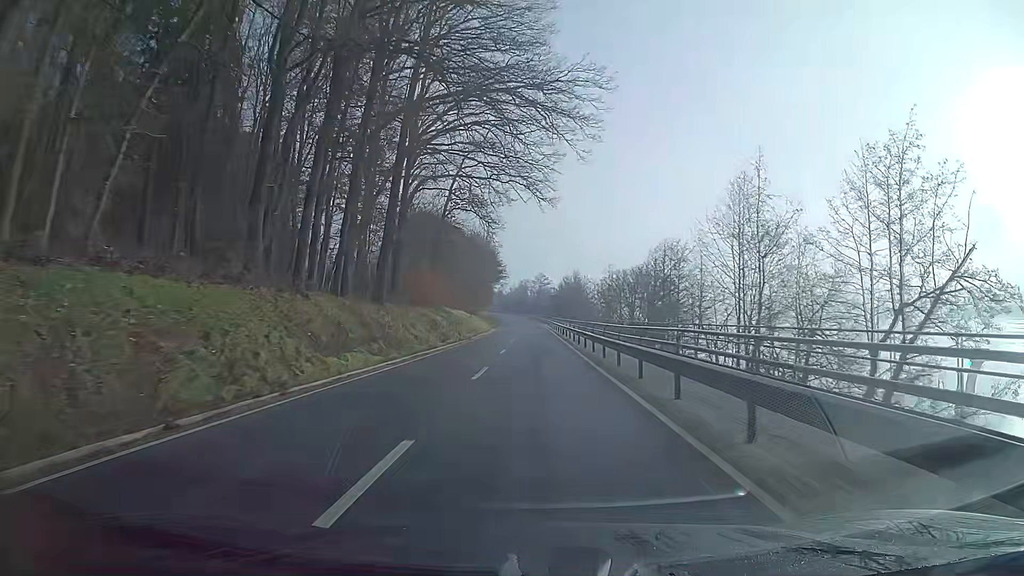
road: secondary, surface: asphalt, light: Day
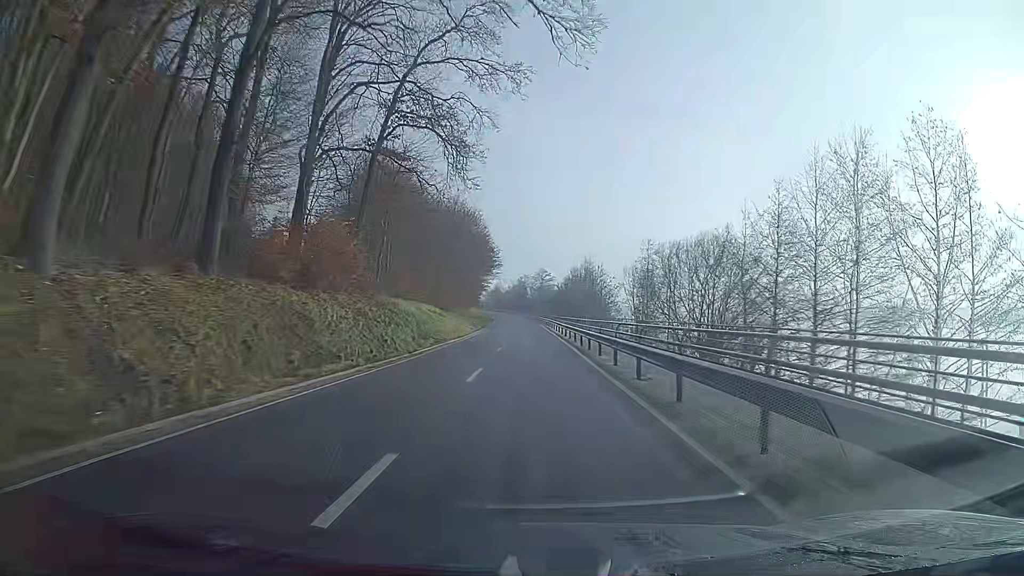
(+0.1, +24.8) m; 0°
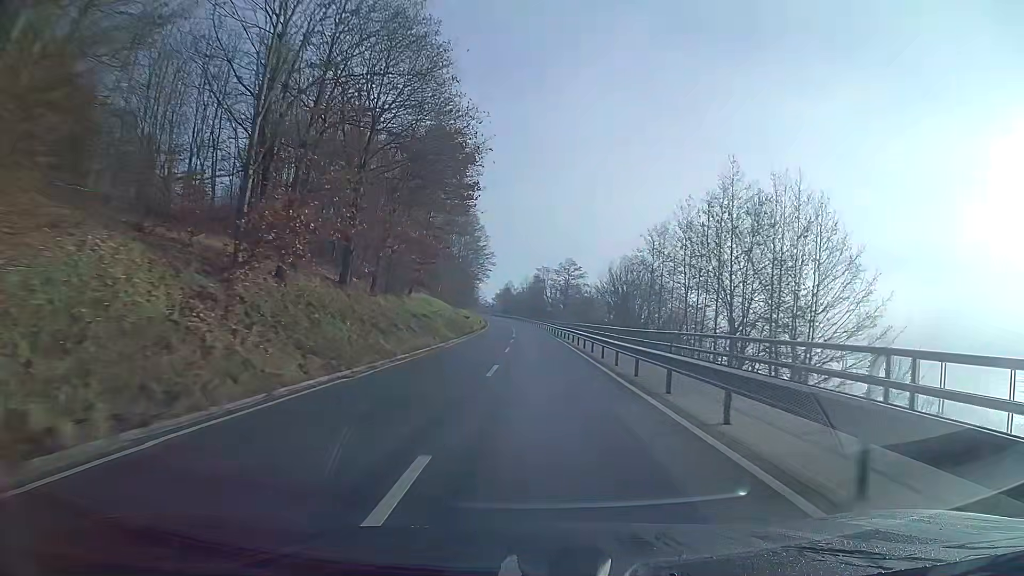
(-1.0, +62.2) m; -1°
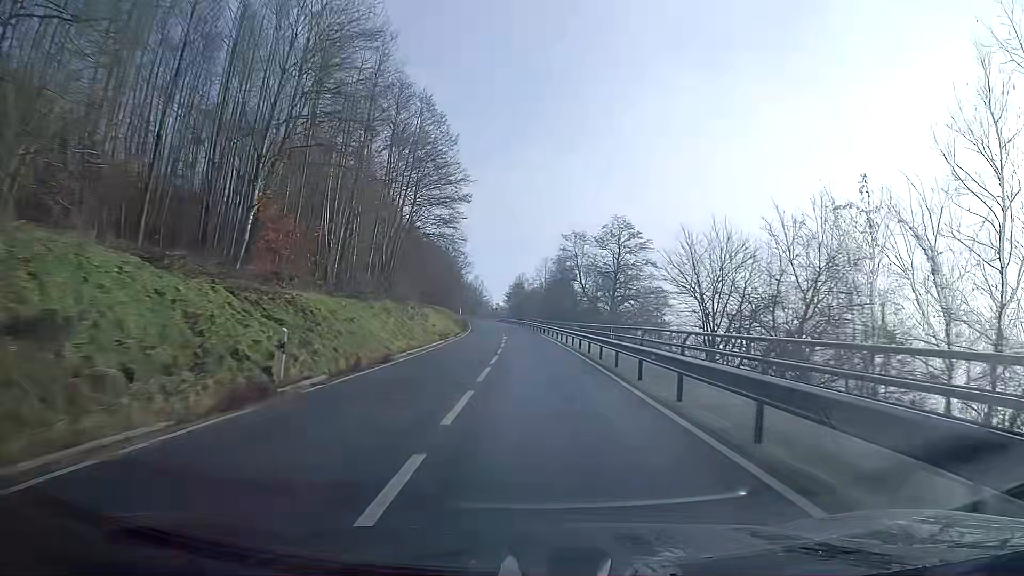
(-0.9, +61.9) m; -2°
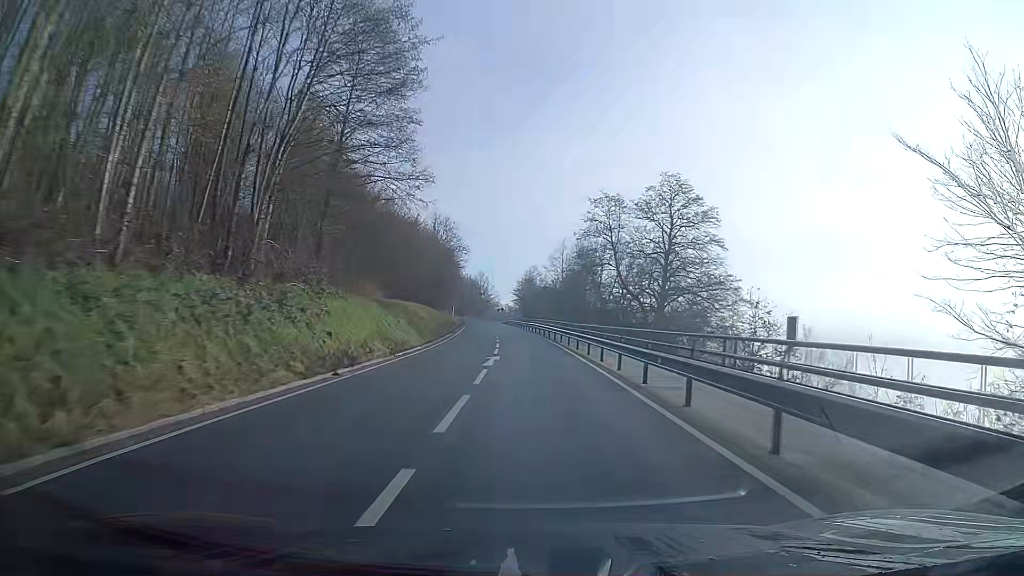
(-0.2, +24.7) m; -1°
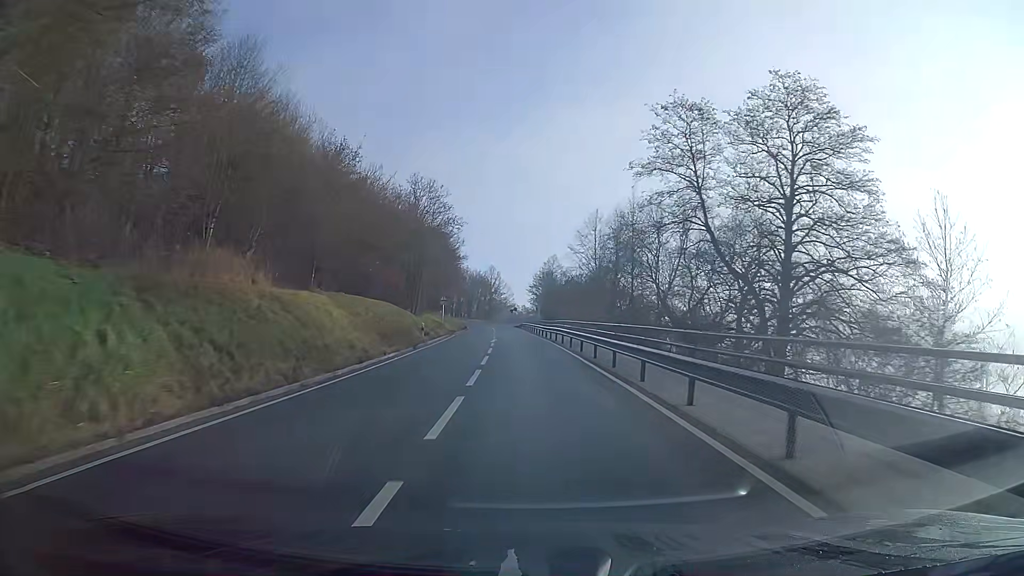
(-0.4, +24.6) m; -2°
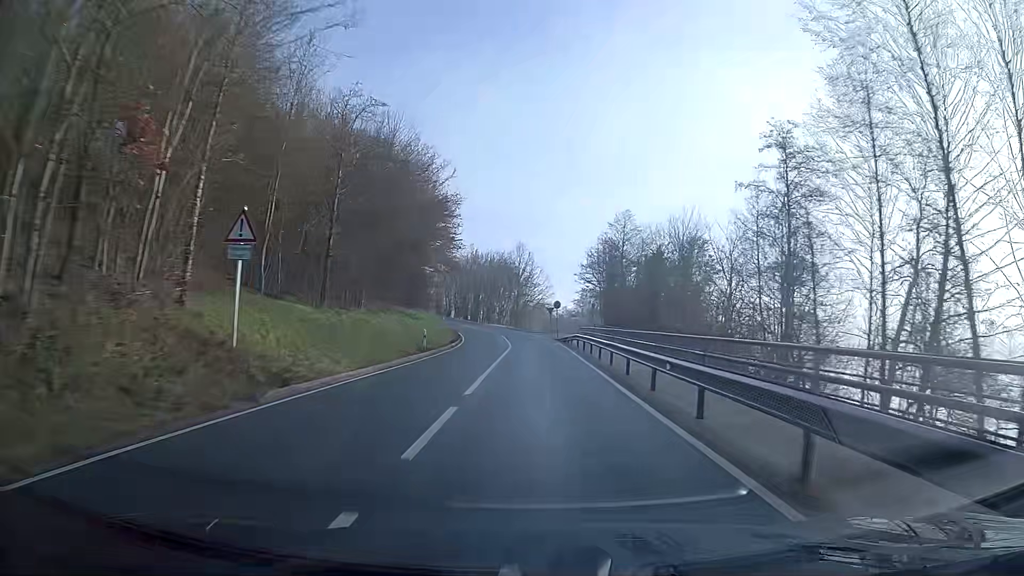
(-1.3, +49.0) m; -3°
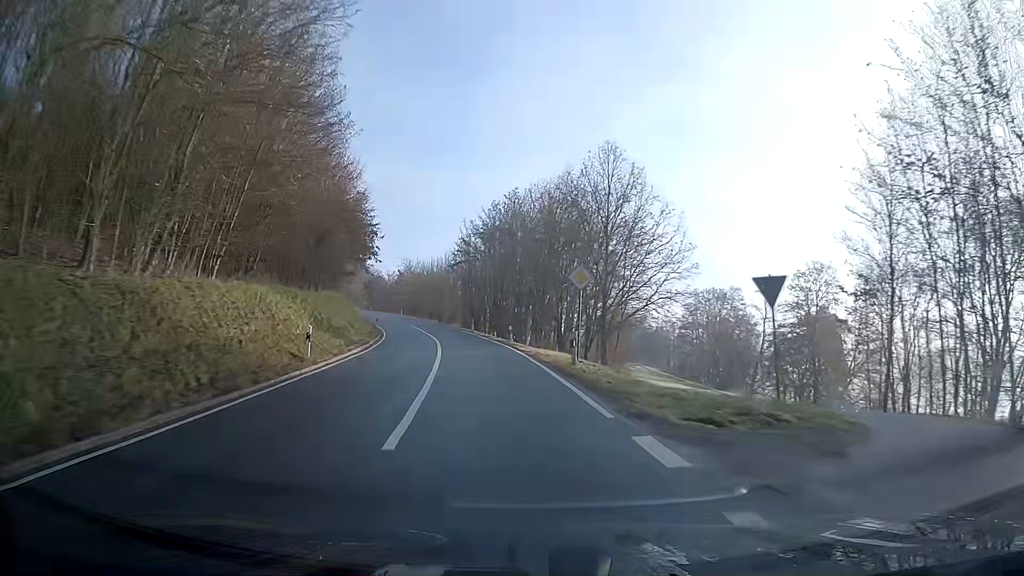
(-2.5, +58.2) m; -8°
